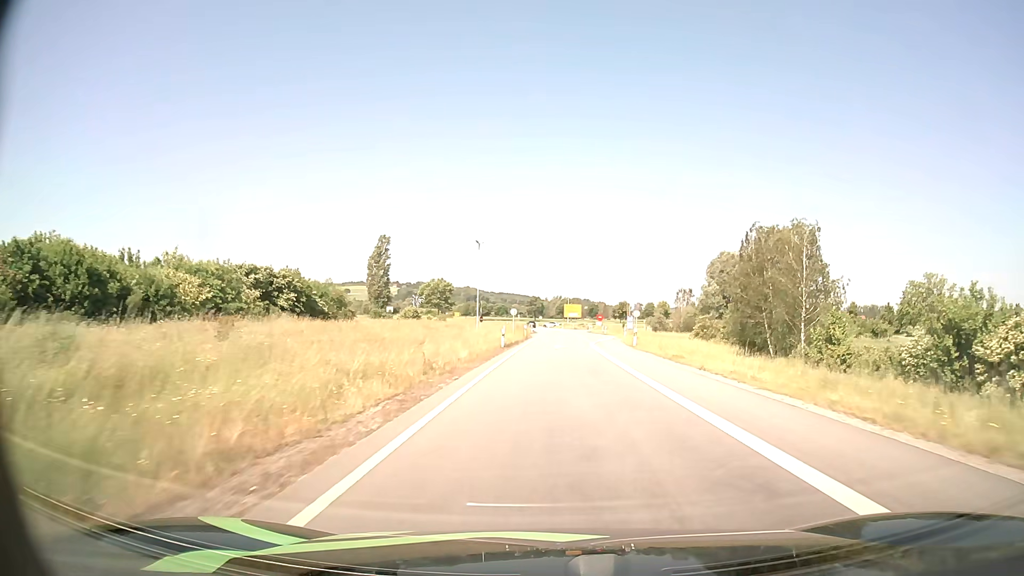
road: primary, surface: asphalt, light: Day
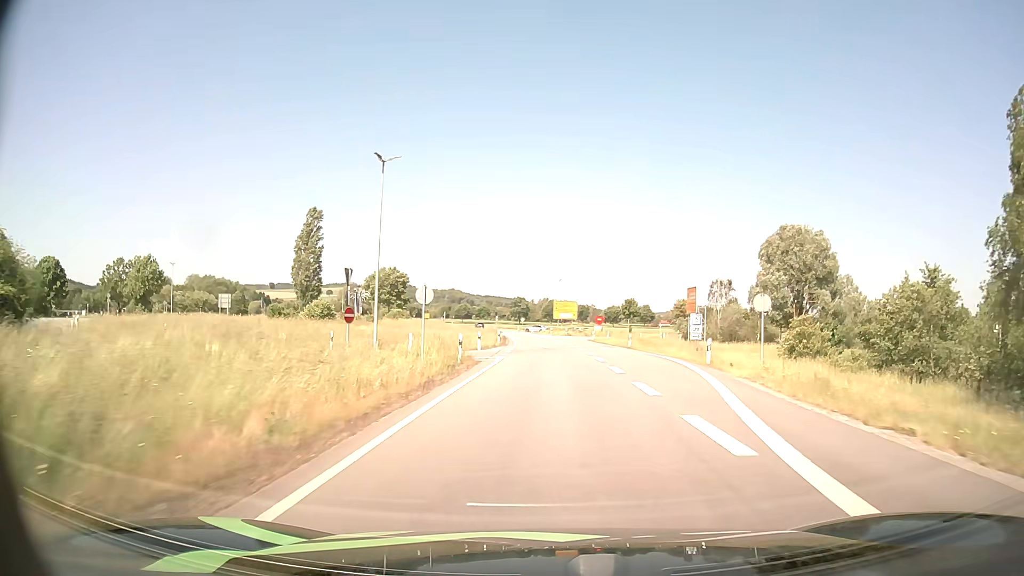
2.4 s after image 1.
(+0.6, +38.8) m; +1°
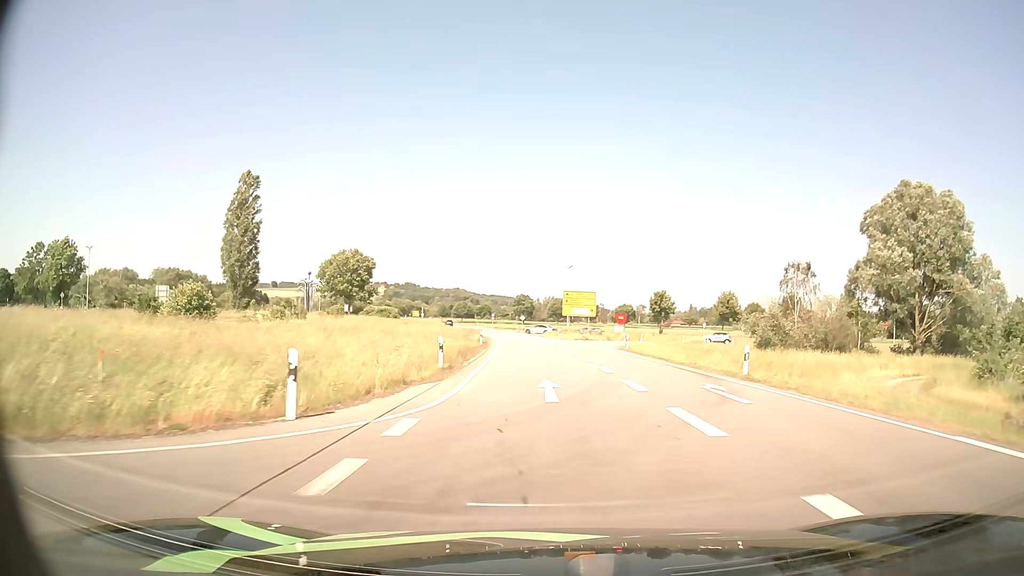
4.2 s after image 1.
(0.0, +28.7) m; 0°
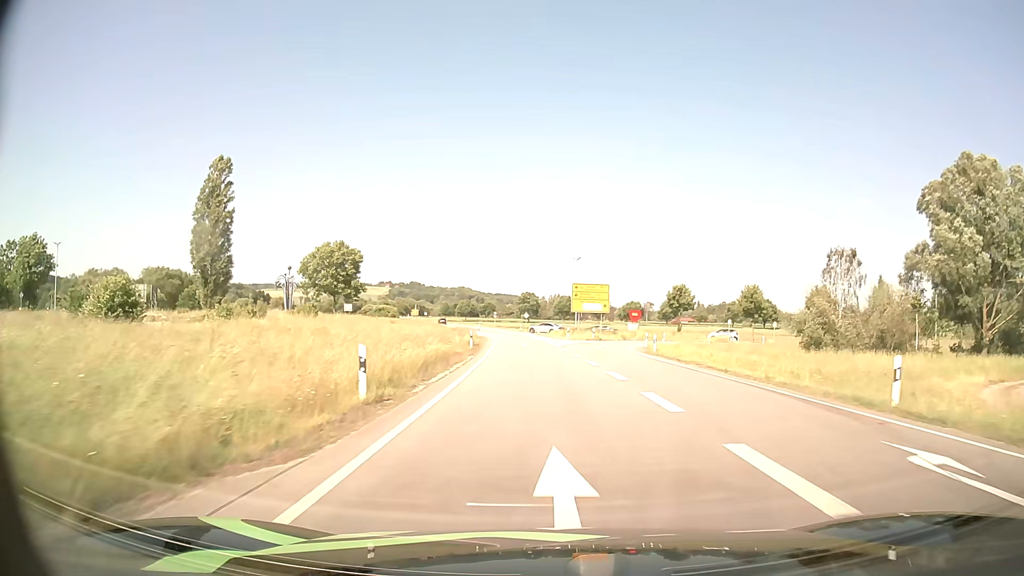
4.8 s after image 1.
(0.0, +9.6) m; 0°
(0, +10) (0, +20) (-1, +30) (-2, +40) (-2, +50) (-3, +60) (-4, +70) (-6, +80) (-7, +90) (-9, +100) m
